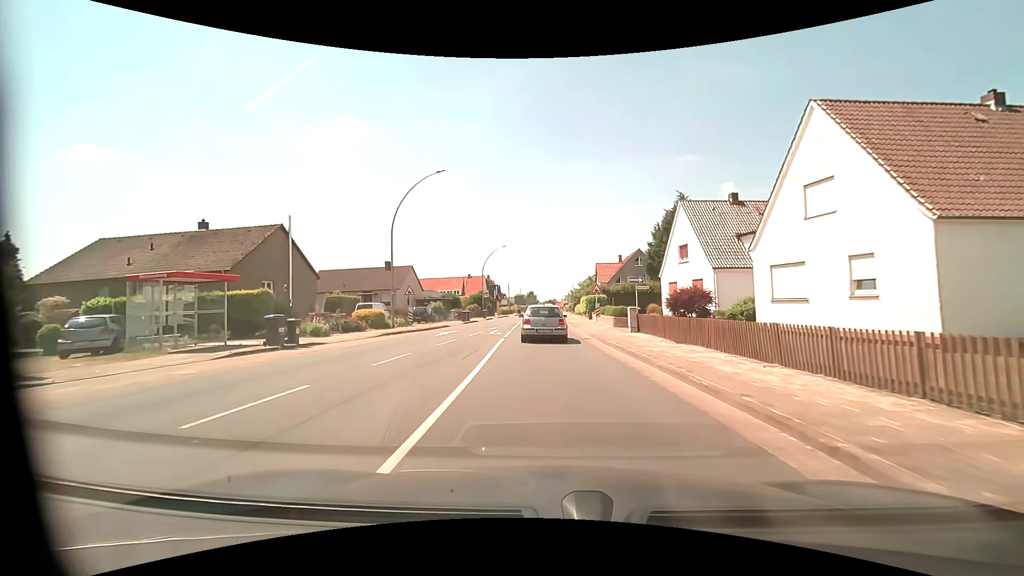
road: primary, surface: asphalt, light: Day
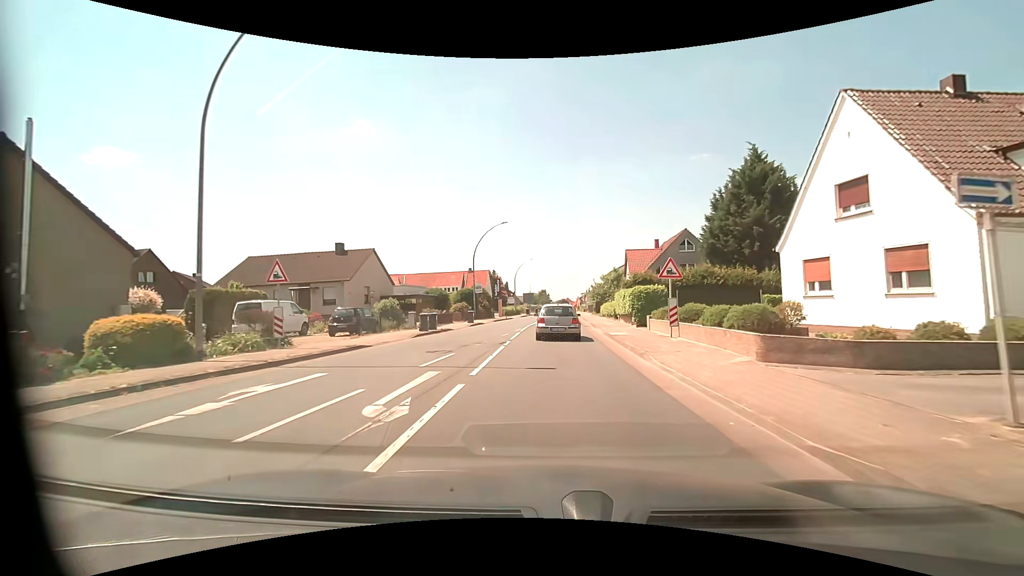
(-0.3, +18.8) m; -2°
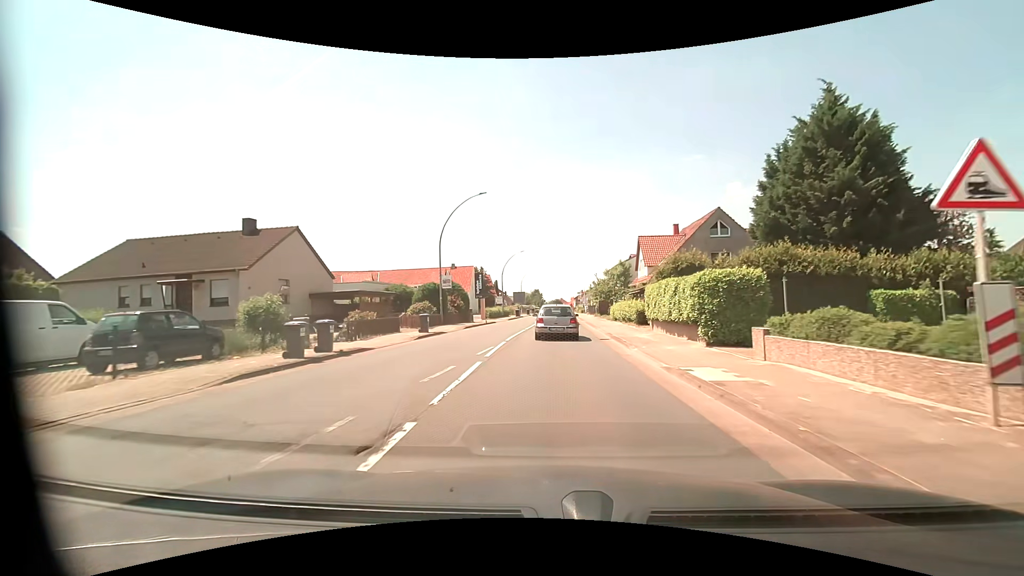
(+0.1, +13.1) m; +1°
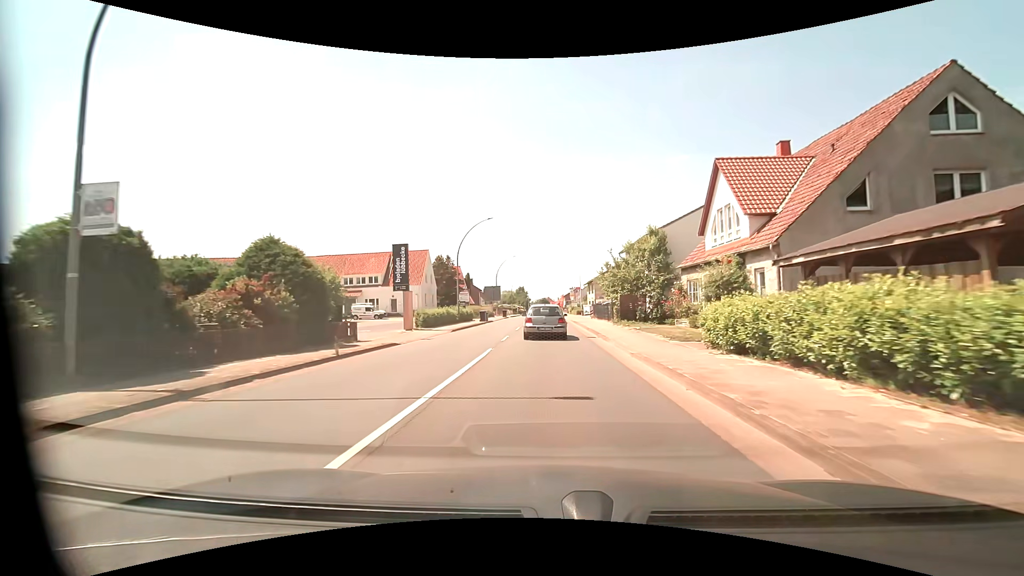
(+0.7, +27.3) m; +2°
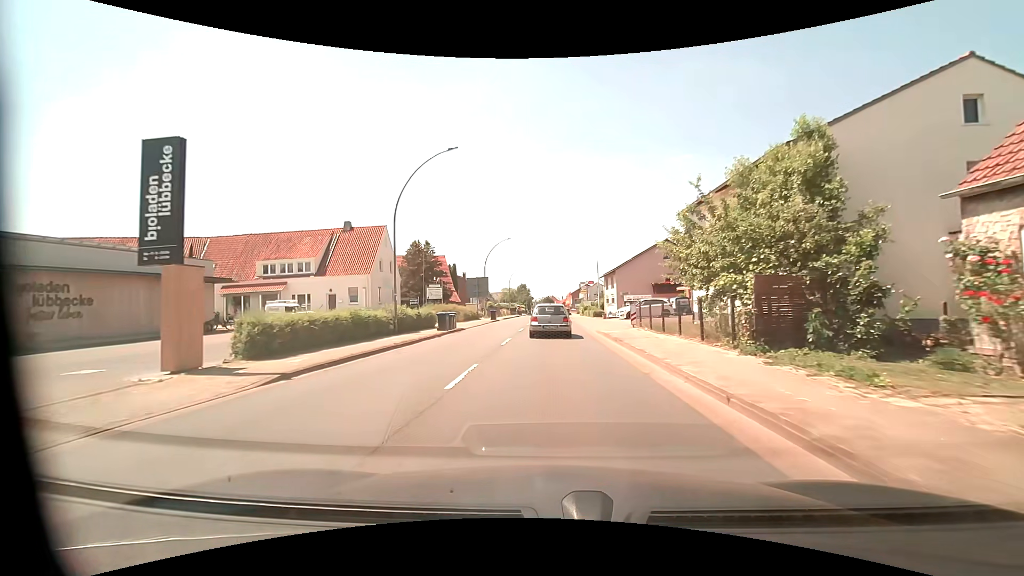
(-0.1, +20.6) m; -1°
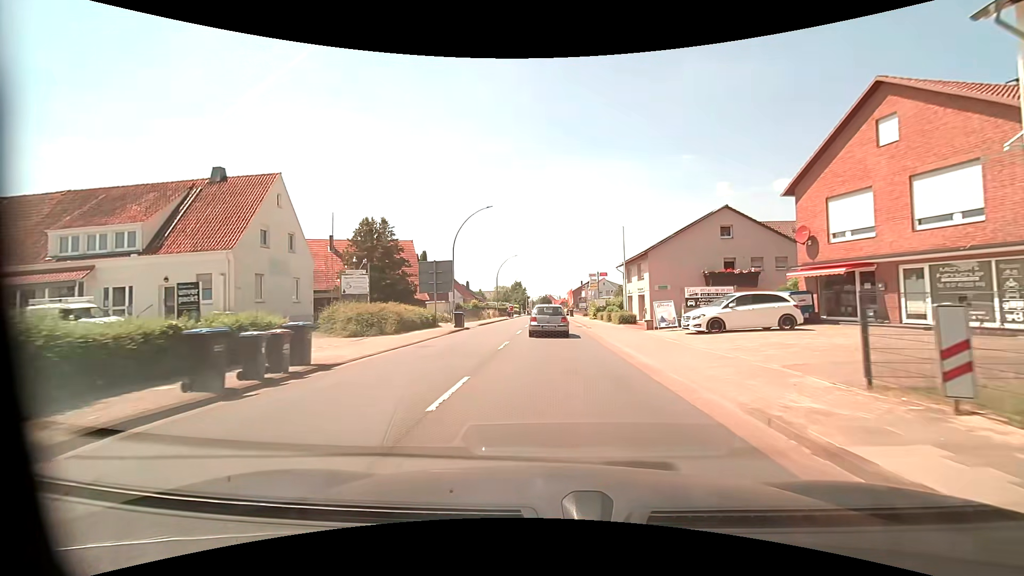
(+0.1, +20.1) m; 0°
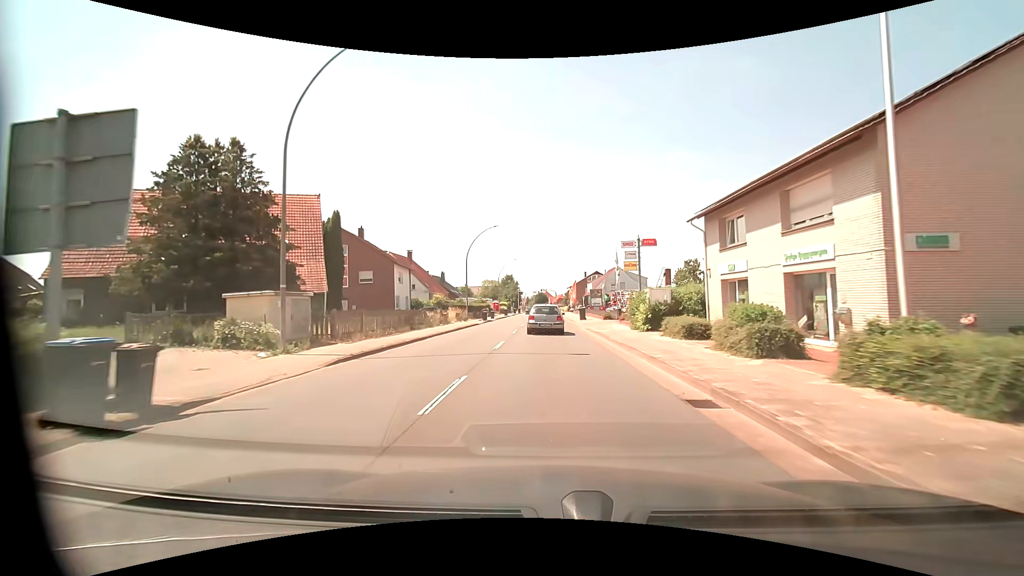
(+0.2, +27.6) m; 0°
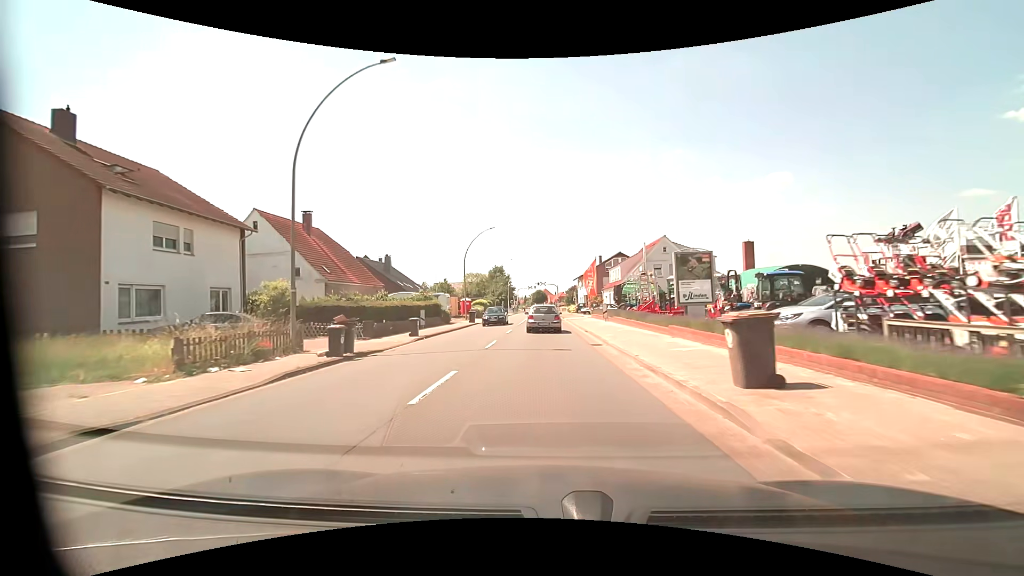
(+0.3, +36.1) m; 0°
(0, +10) (0, +20) (0, +30) (0, +40) (0, +50) (0, +60) (-1, +70) (-1, +80) (-1, +90) (-1, +100) m
